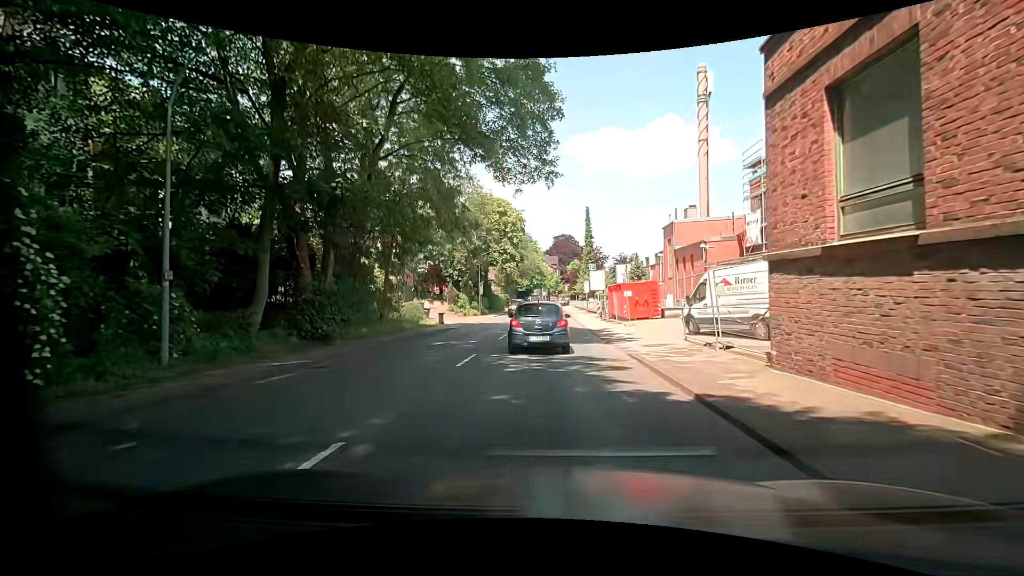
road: primary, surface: asphalt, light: Day
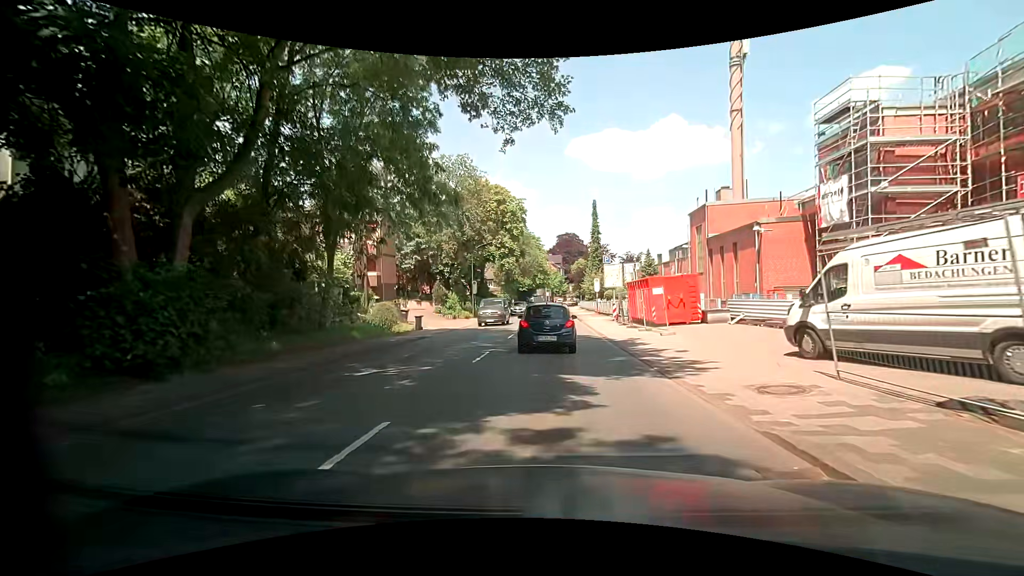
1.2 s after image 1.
(-0.2, +8.1) m; -1°
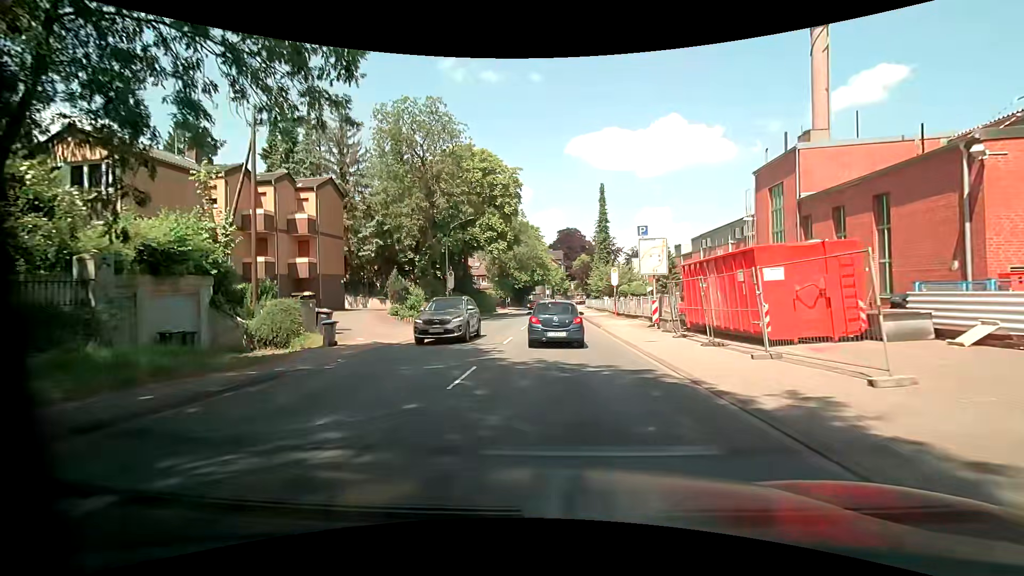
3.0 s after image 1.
(-0.2, +13.1) m; 0°
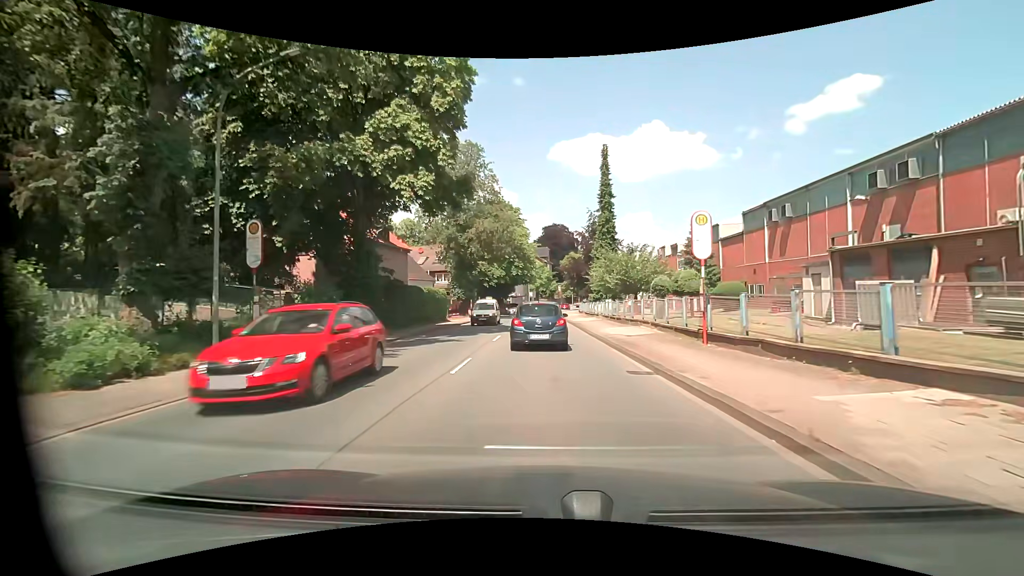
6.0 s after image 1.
(+0.4, +24.7) m; +2°
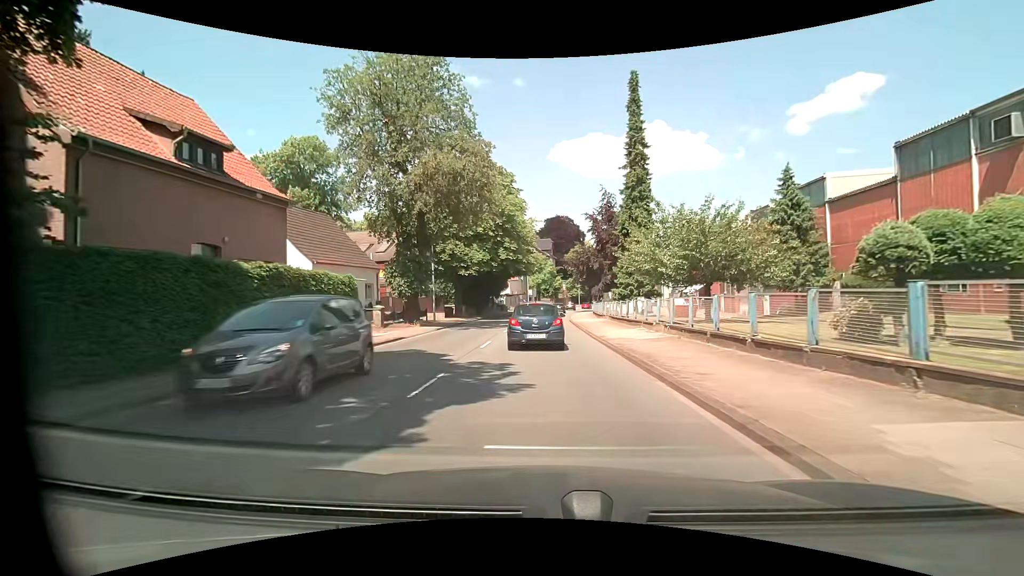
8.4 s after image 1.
(0.0, +20.8) m; -1°
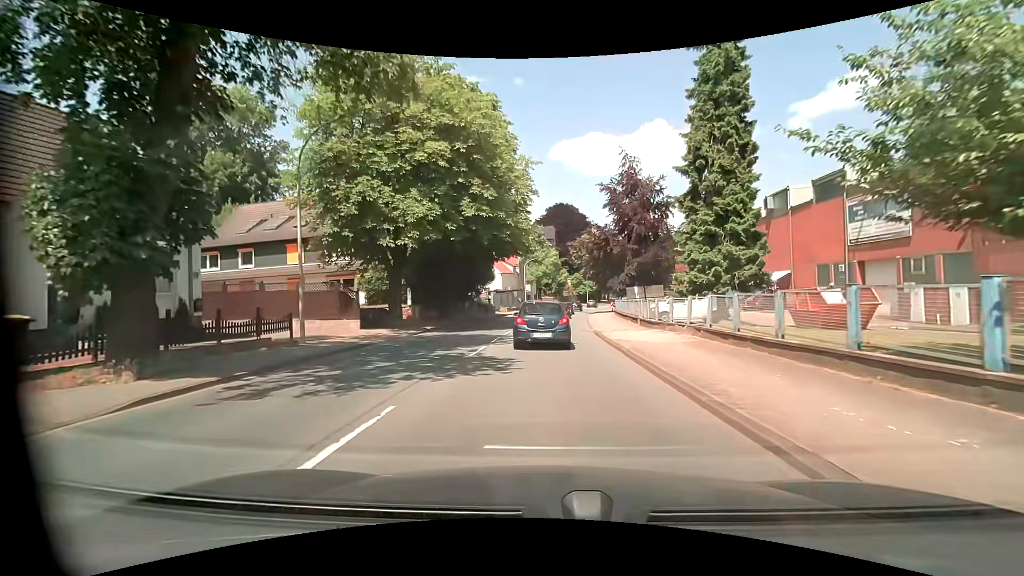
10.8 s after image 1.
(0.0, +21.1) m; 0°
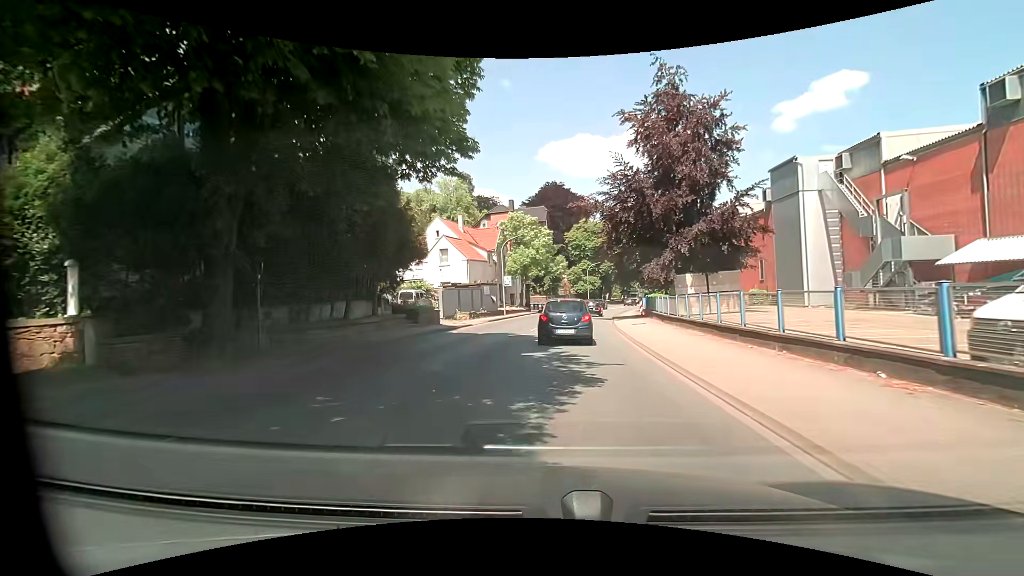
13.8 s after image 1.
(+0.2, +25.0) m; +3°
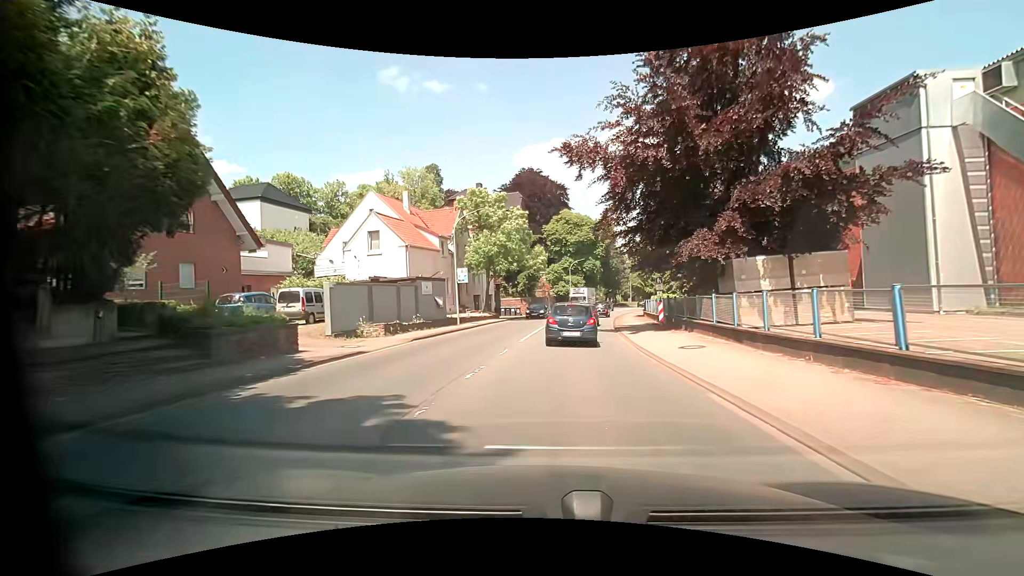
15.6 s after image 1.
(-0.2, +14.4) m; 0°
